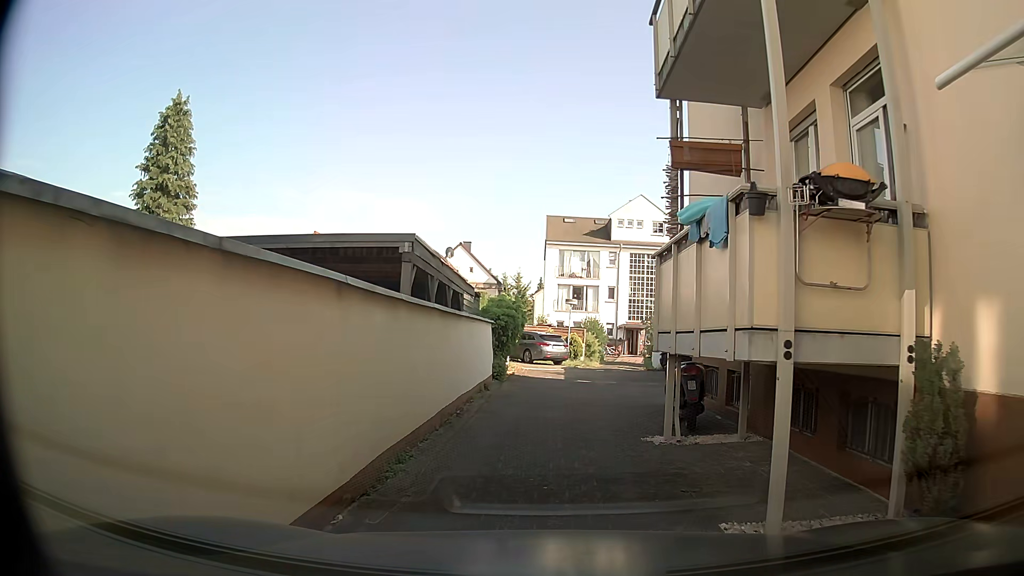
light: Day
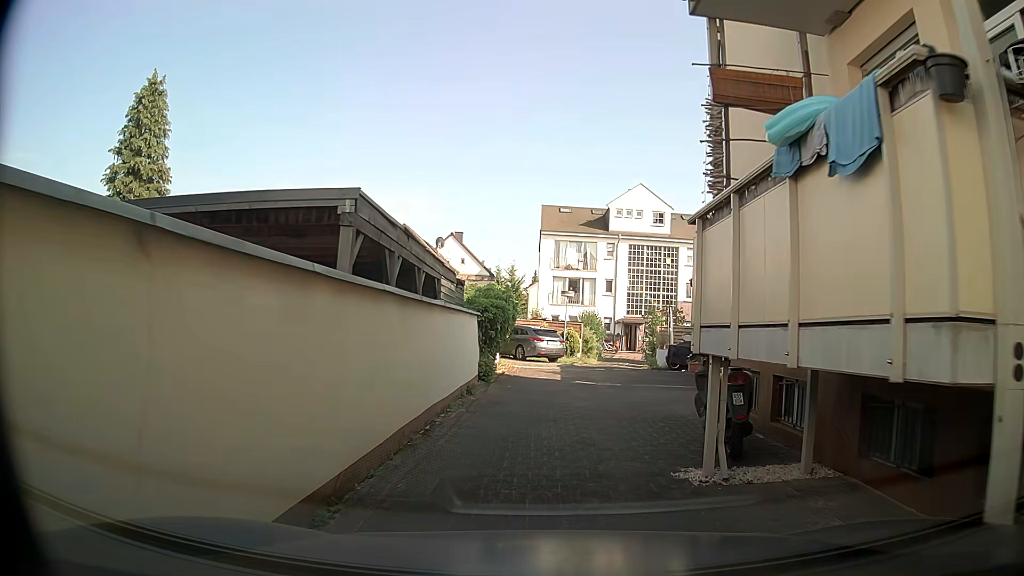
(-0.1, +2.5) m; -1°
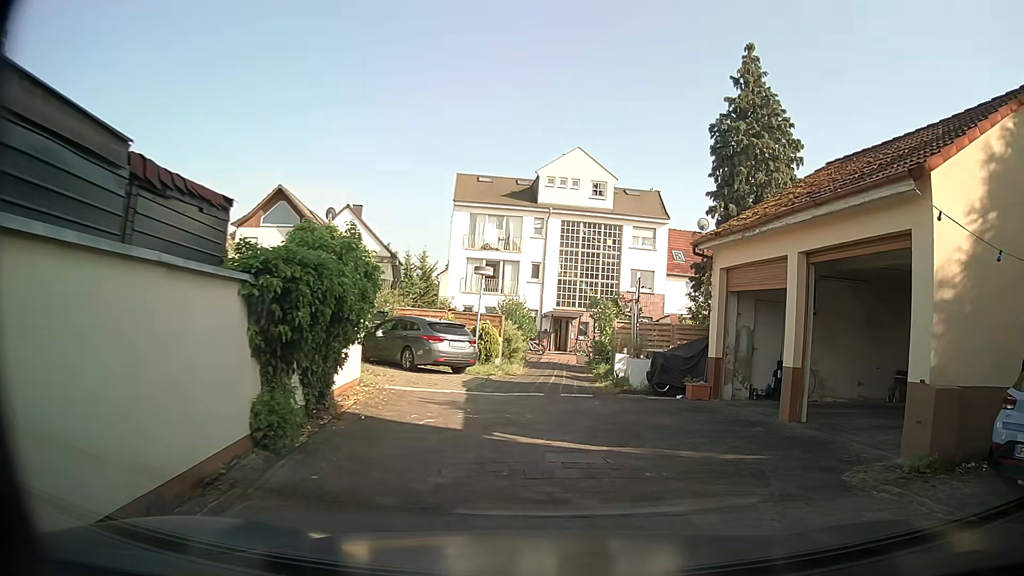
(+0.1, +9.9) m; +6°
